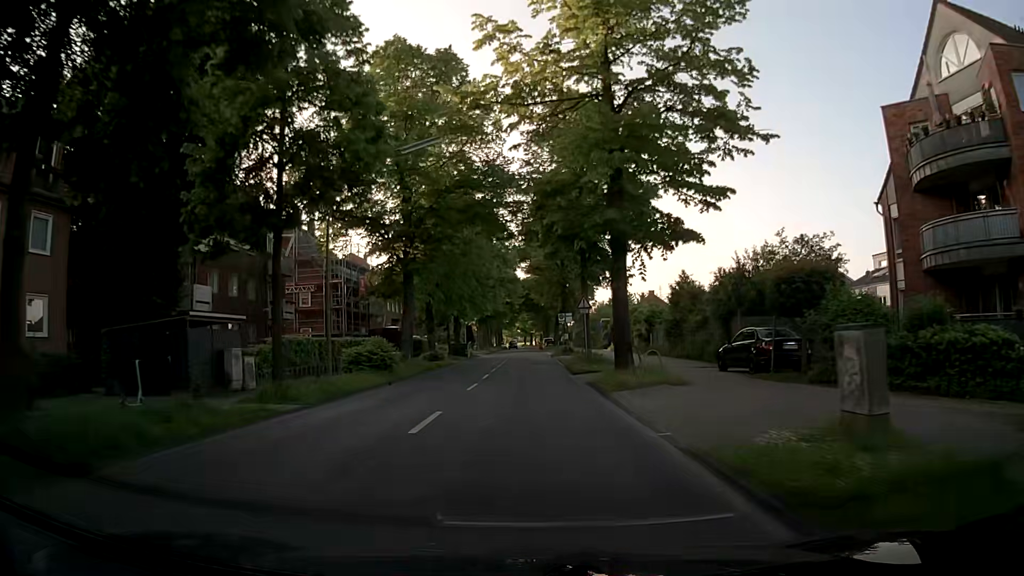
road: secondary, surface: asphalt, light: Day
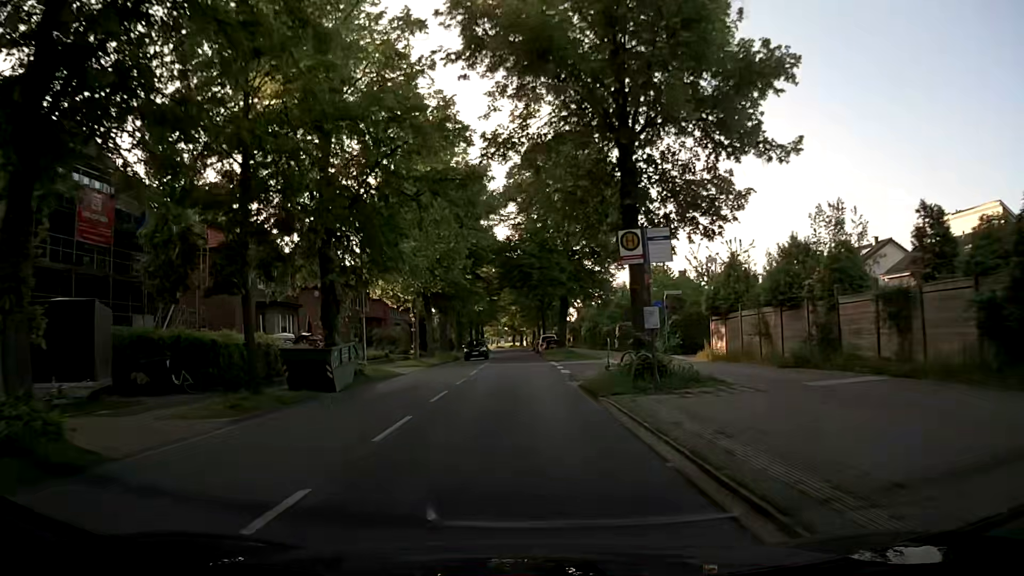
(+0.2, +40.0) m; +1°
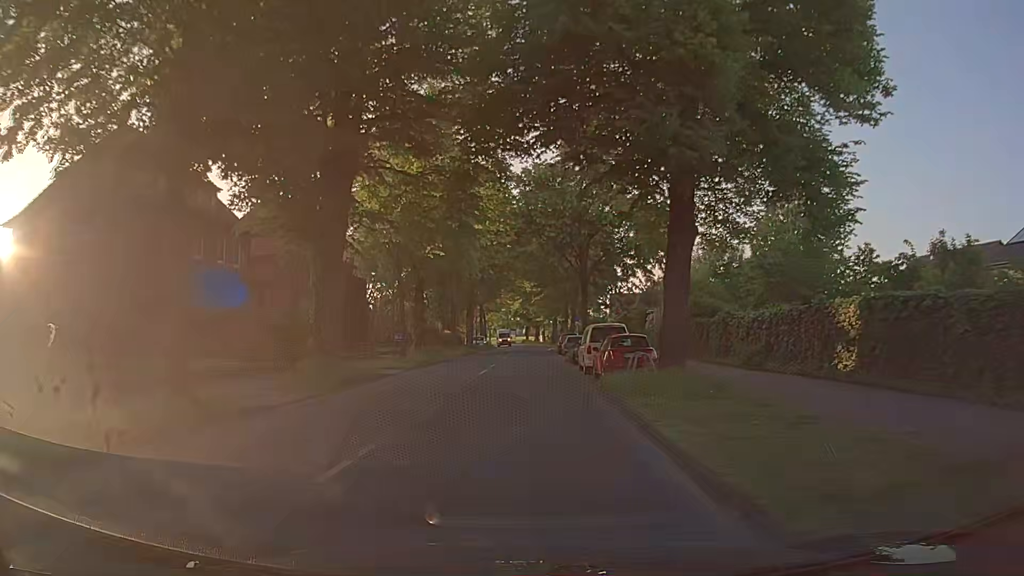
(-0.7, +38.9) m; -1°
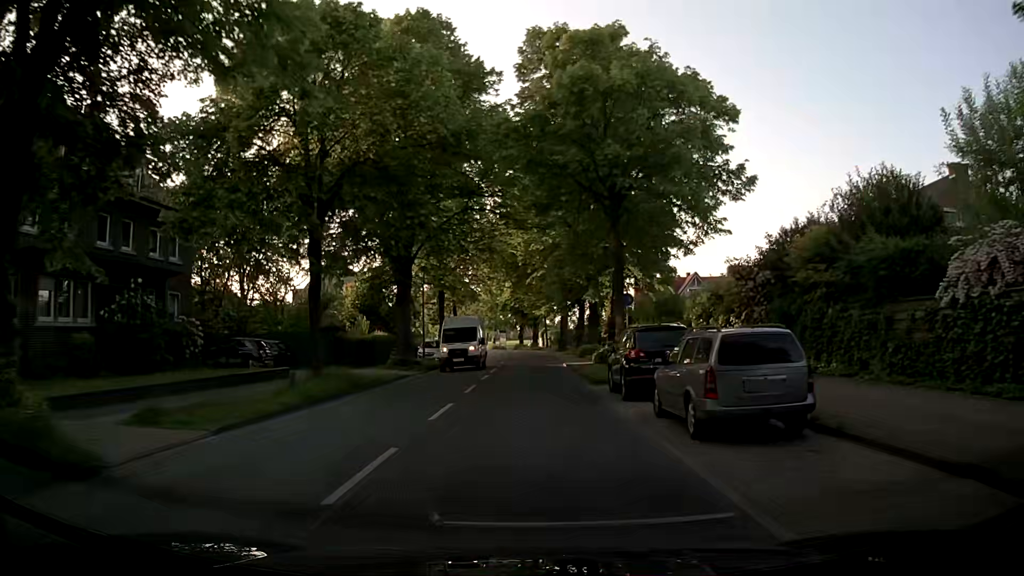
(-0.1, +36.8) m; 0°
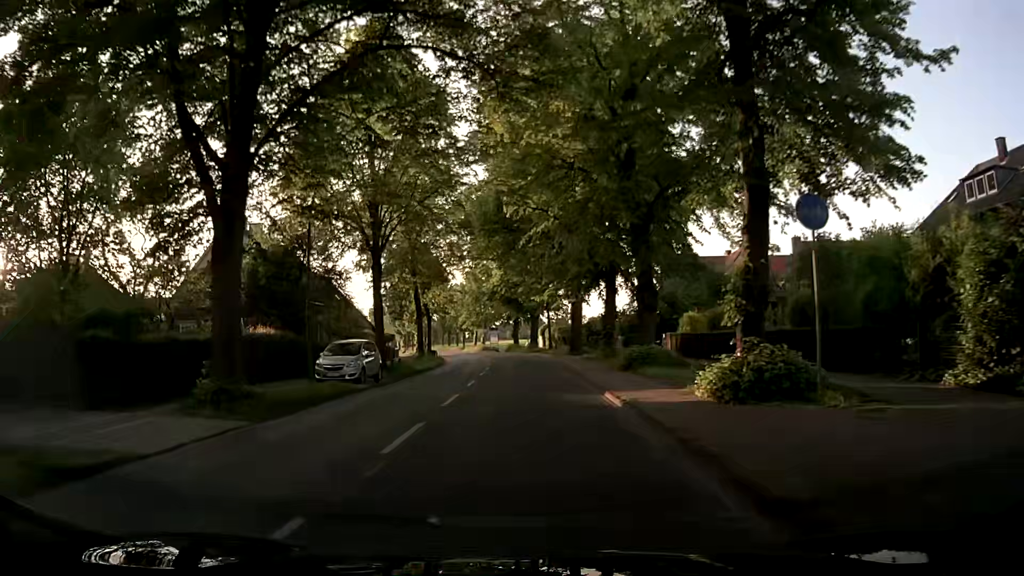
(+0.3, +21.5) m; +1°
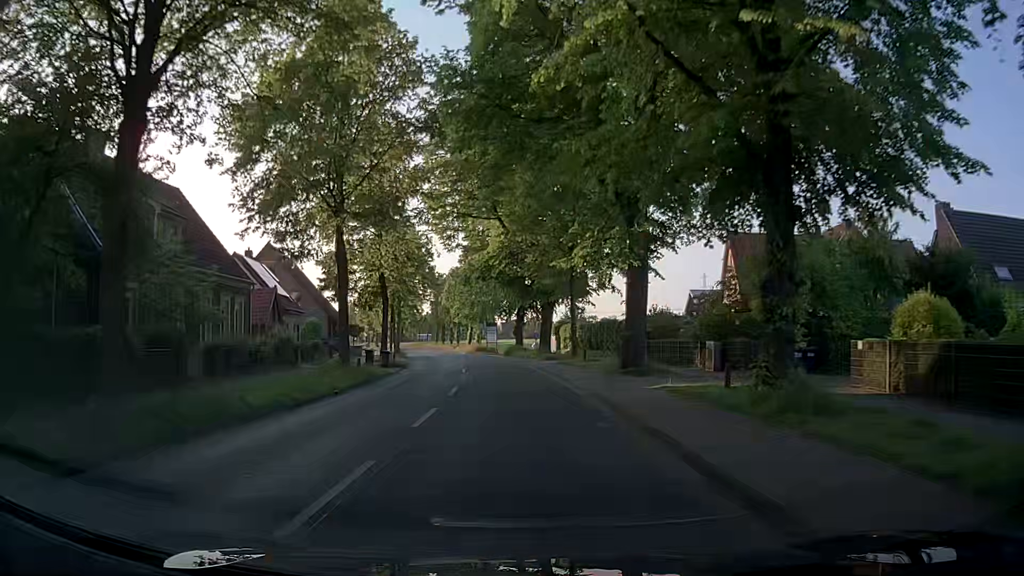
(-0.3, +21.7) m; -2°
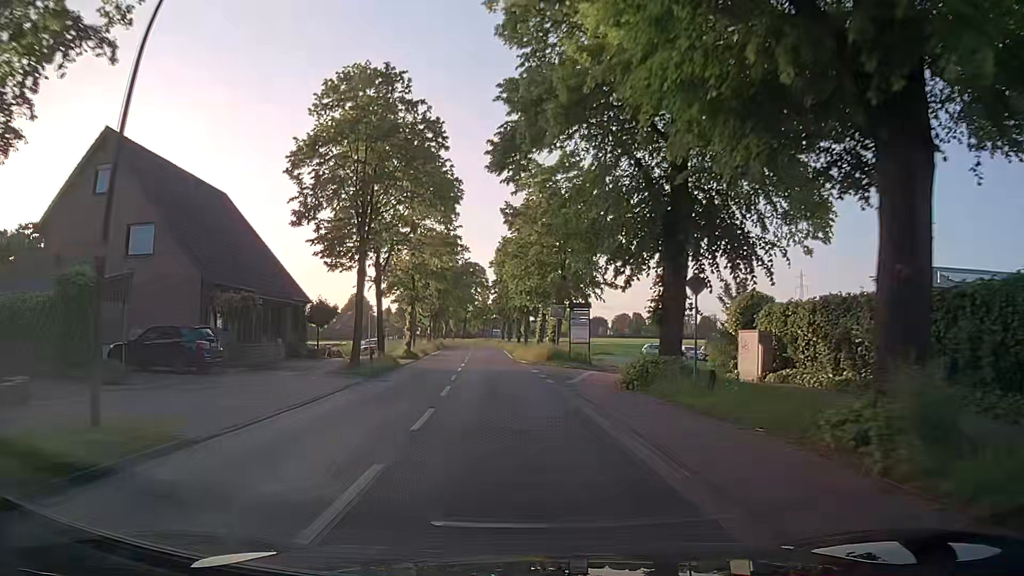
(-1.7, +36.9) m; -6°
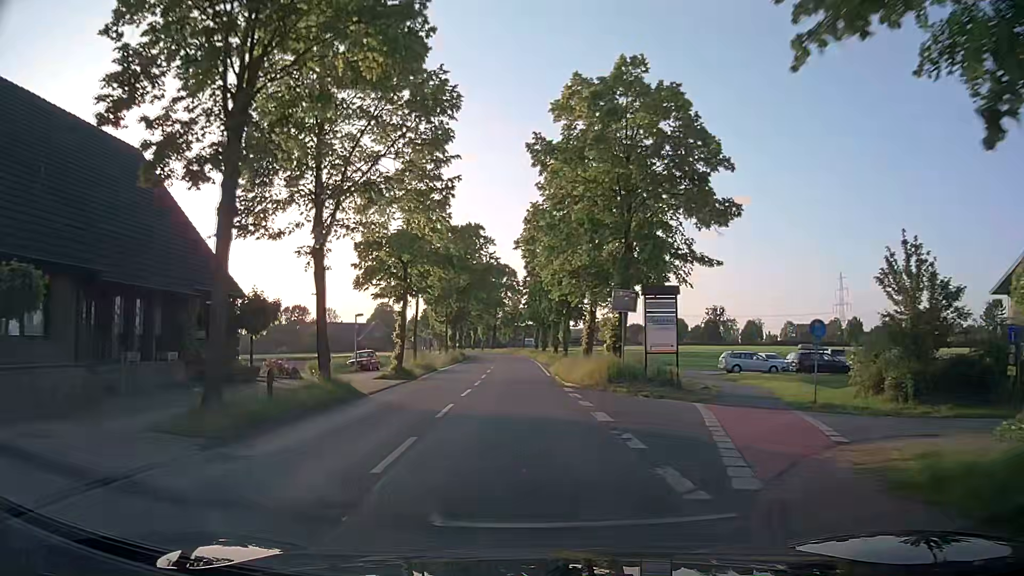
(-0.6, +14.9) m; -5°
(0, +10) (0, +20) (0, +30) (0, +40) (-1, +50) (-1, +60) (-1, +70) (-1, +80) (-1, +90) (-2, +100) m
